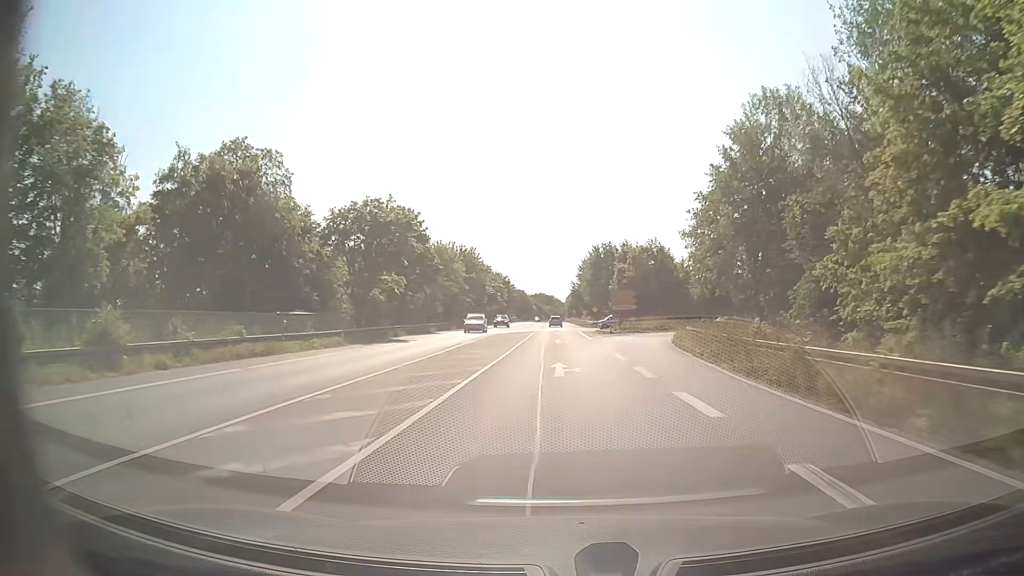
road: secondary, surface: asphalt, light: Day
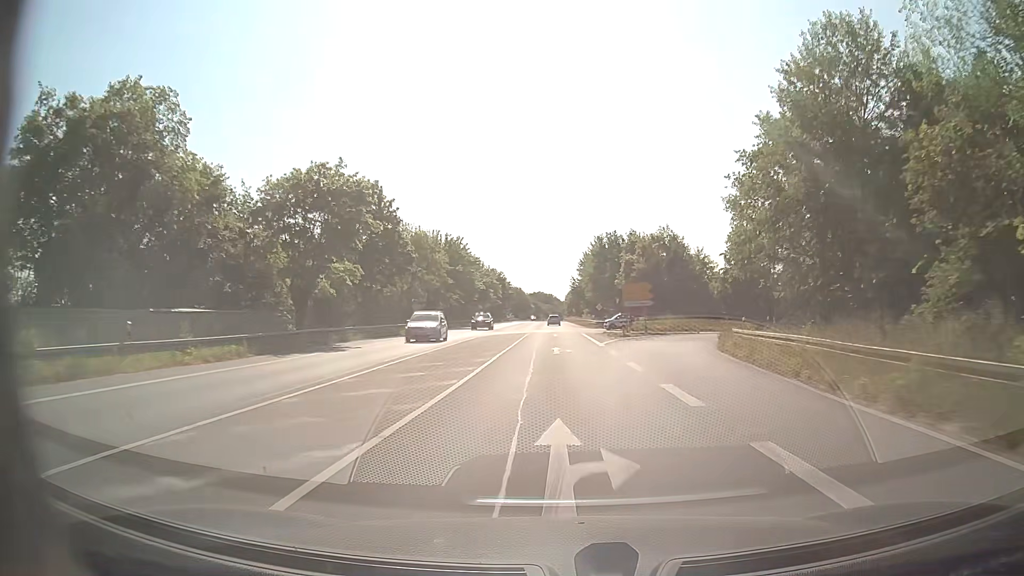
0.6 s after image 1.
(0.0, +11.5) m; 0°
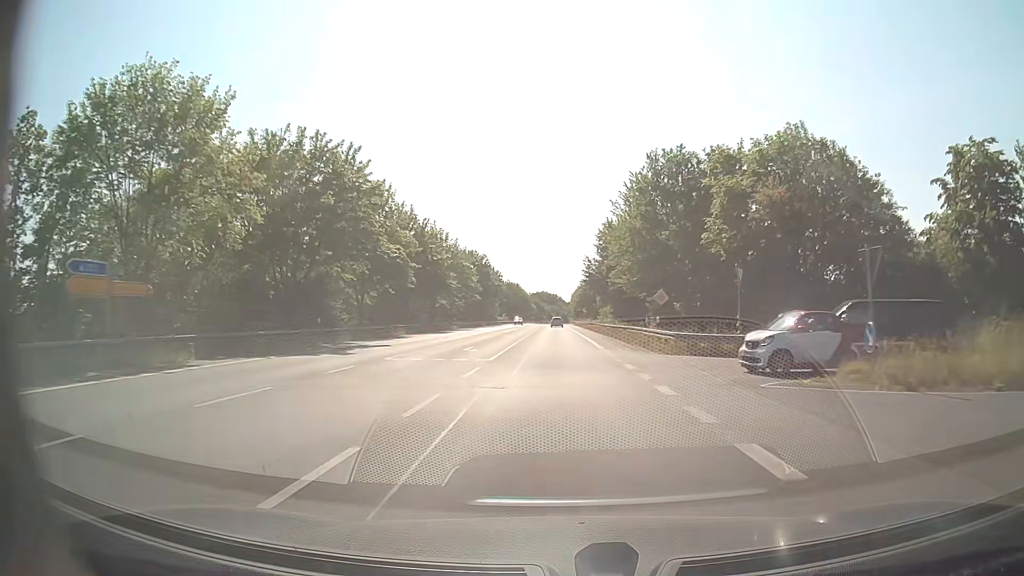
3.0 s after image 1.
(-0.1, +46.0) m; -1°
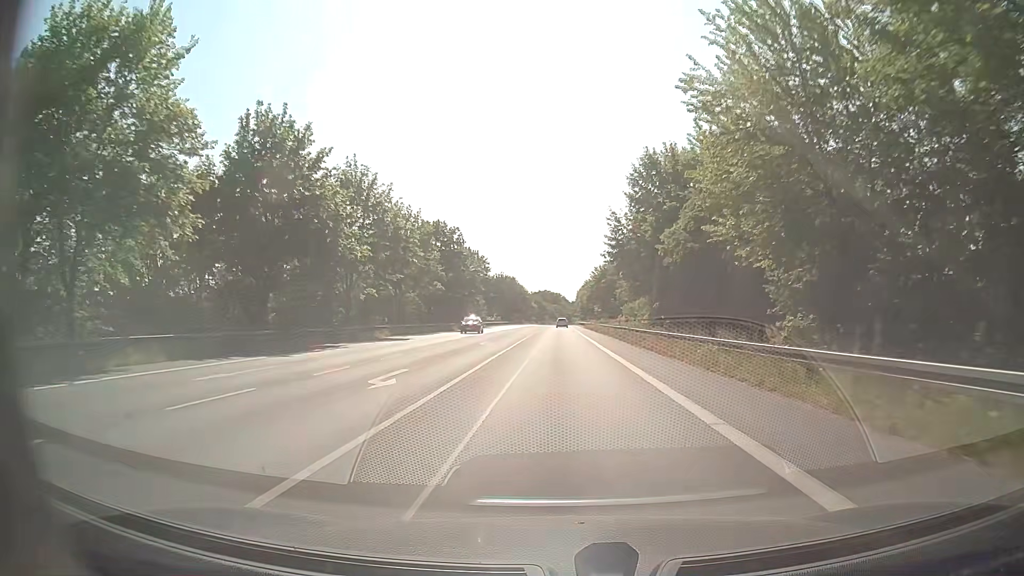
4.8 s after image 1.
(0.0, +34.4) m; 0°
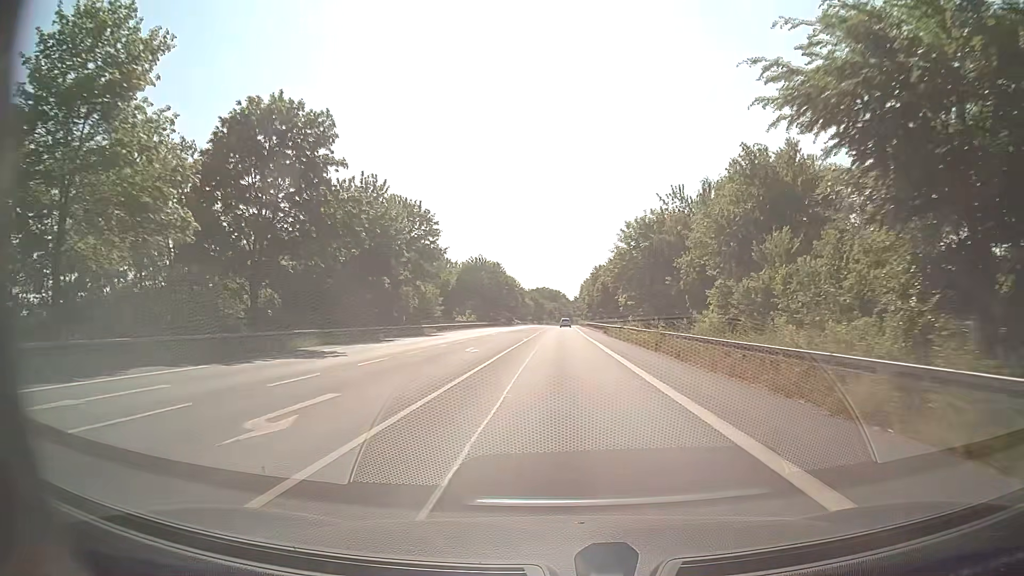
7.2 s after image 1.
(-0.2, +45.9) m; 0°
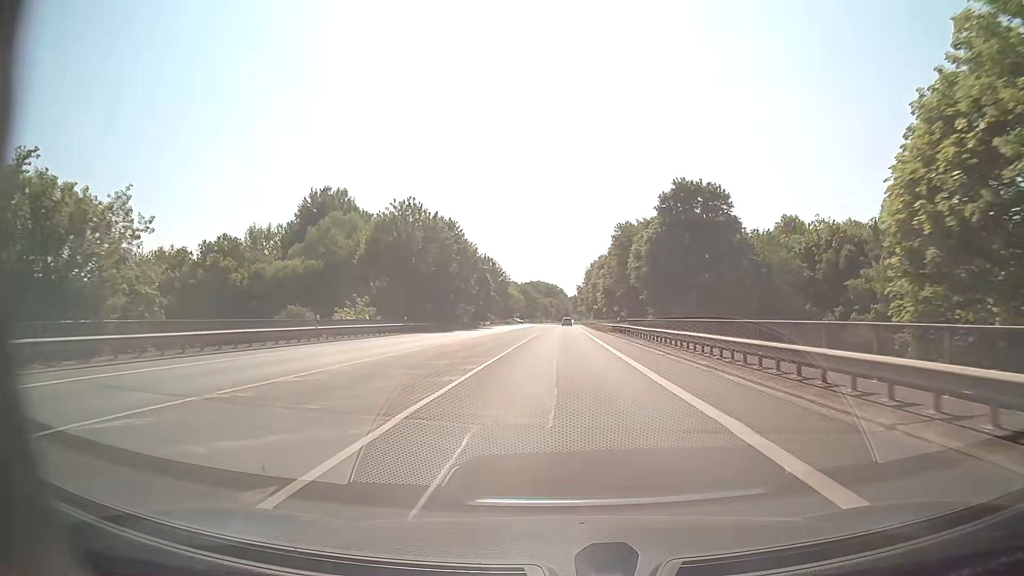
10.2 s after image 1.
(-0.1, +57.4) m; 0°
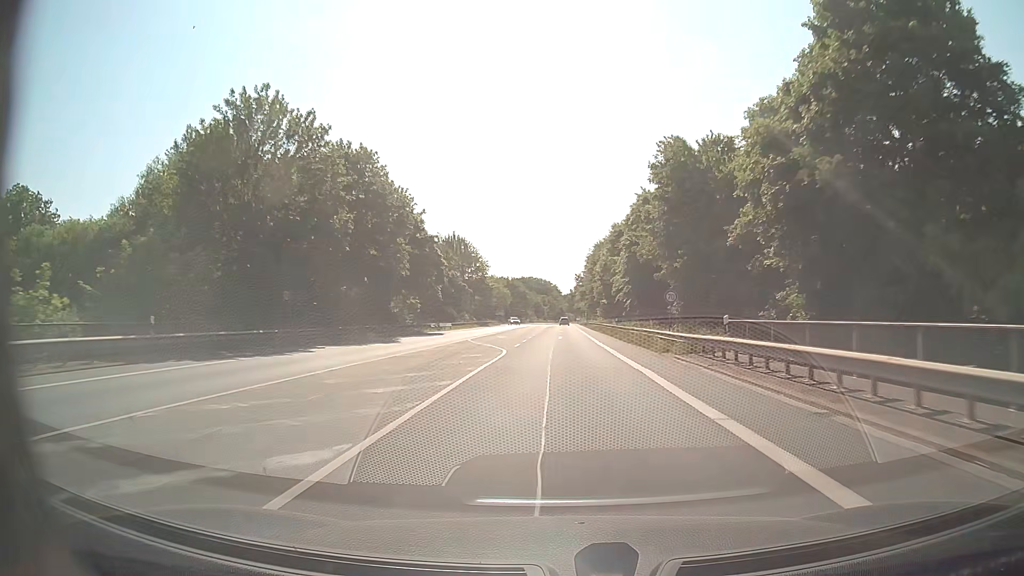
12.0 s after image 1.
(+0.2, +34.5) m; +1°
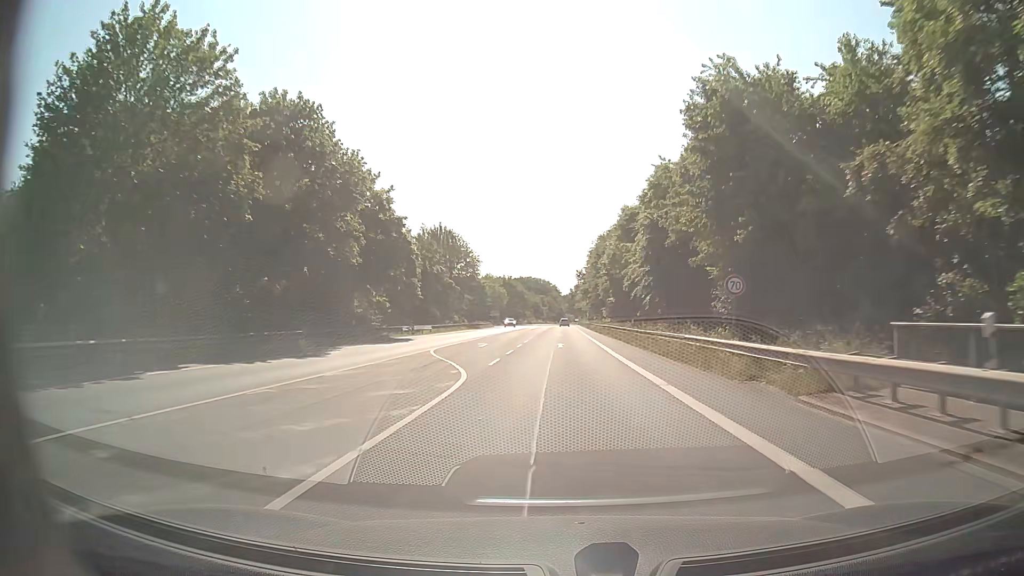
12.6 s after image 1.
(0.0, +11.5) m; 0°
(0, +10) (0, +20) (0, +30) (0, +40) (0, +50) (0, +60) (0, +70) (0, +80) (+1, +90) (+1, +100) m
